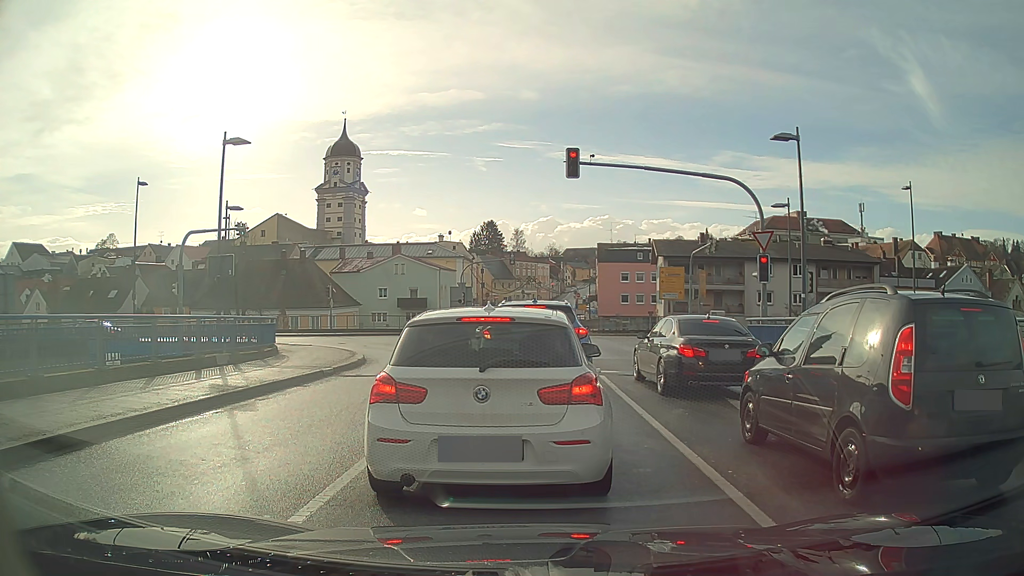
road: secondary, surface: asphalt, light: Day
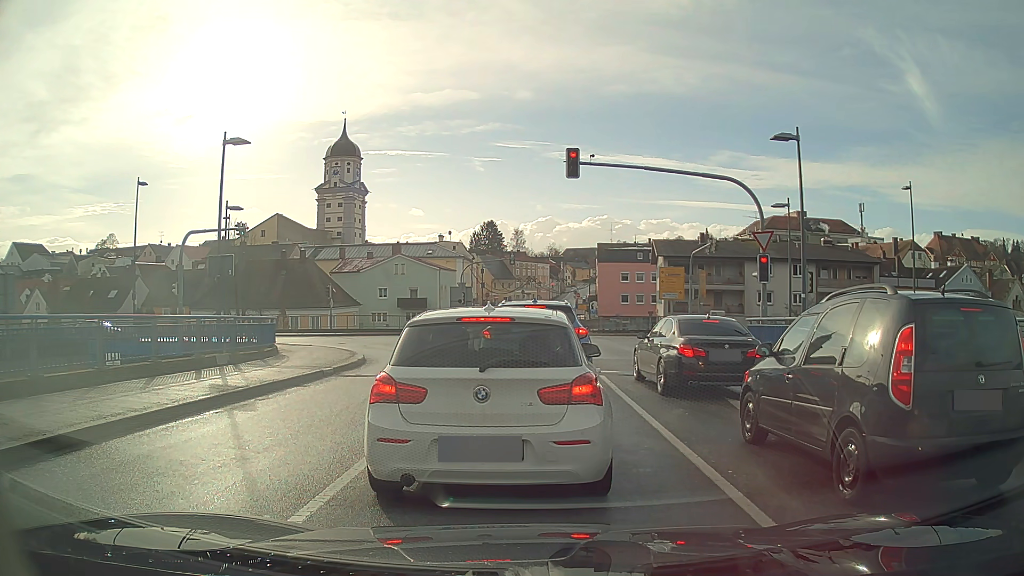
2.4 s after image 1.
(0.0, 0.0) m; 0°
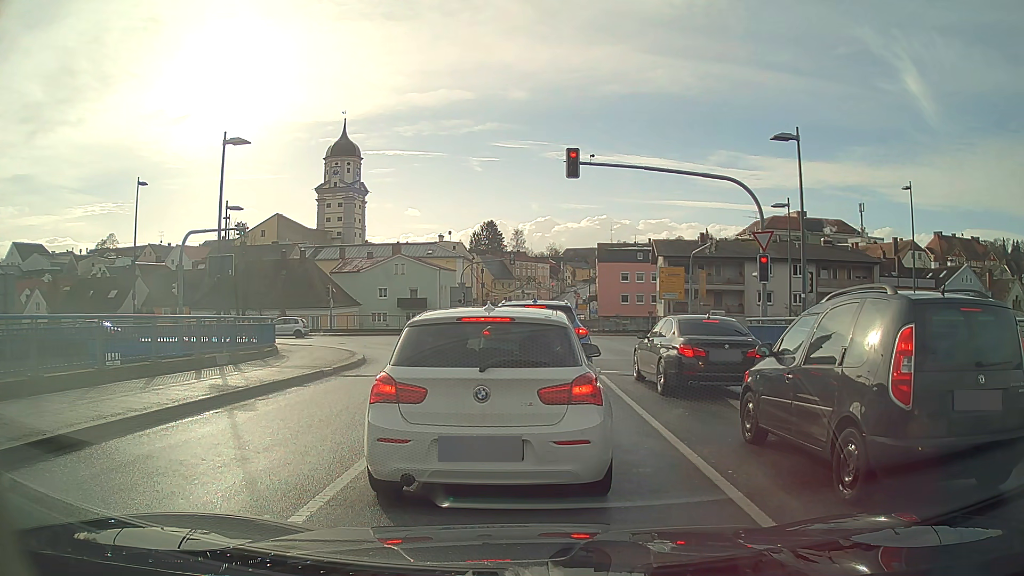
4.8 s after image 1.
(0.0, 0.0) m; 0°
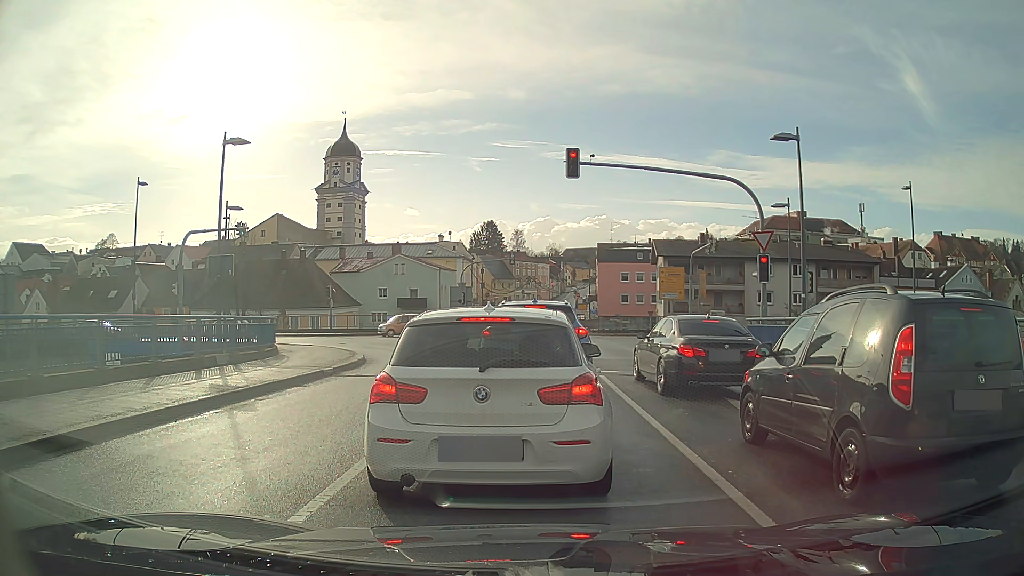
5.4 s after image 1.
(0.0, 0.0) m; 0°
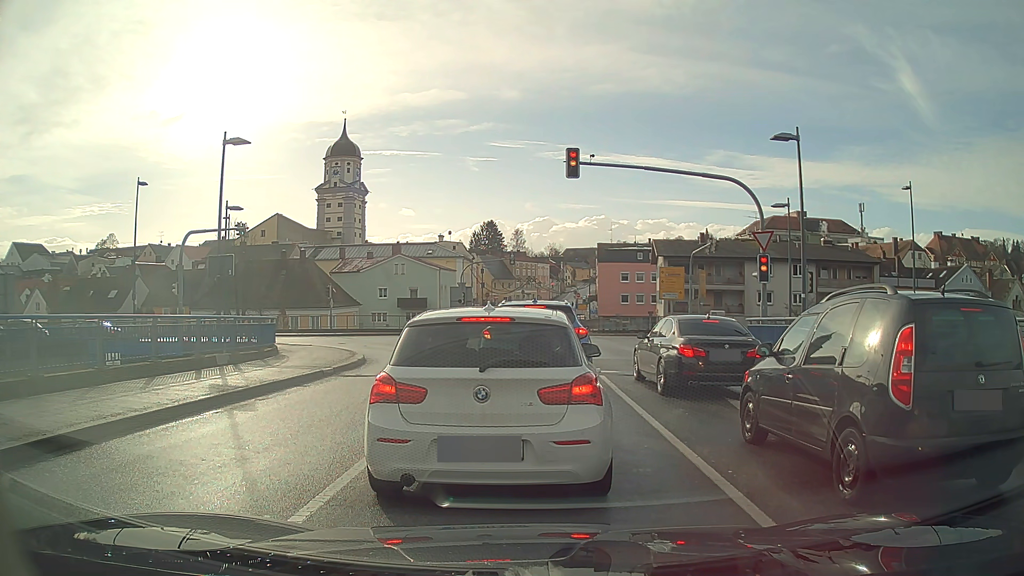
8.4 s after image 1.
(0.0, 0.0) m; 0°
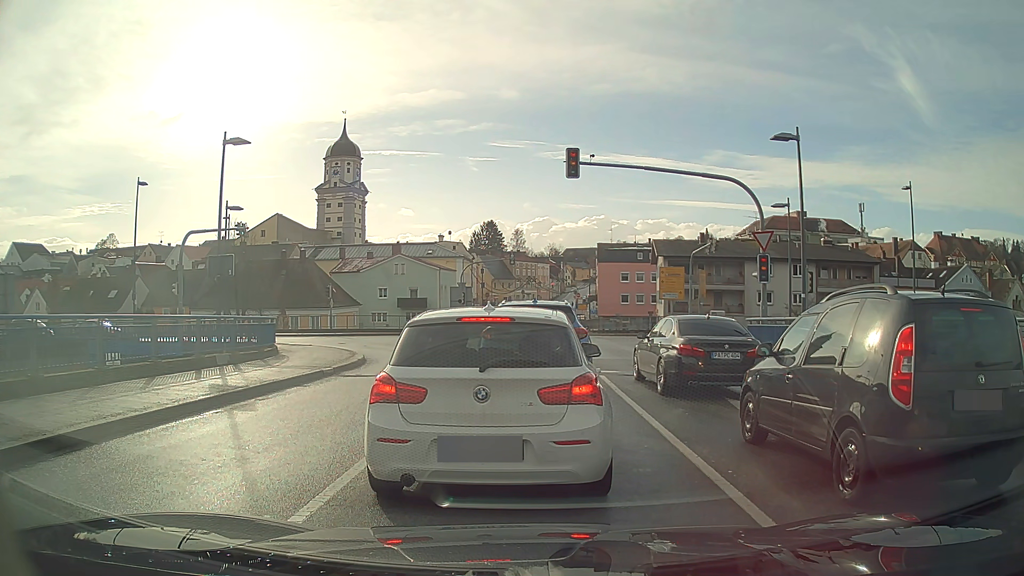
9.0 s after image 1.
(0.0, 0.0) m; 0°
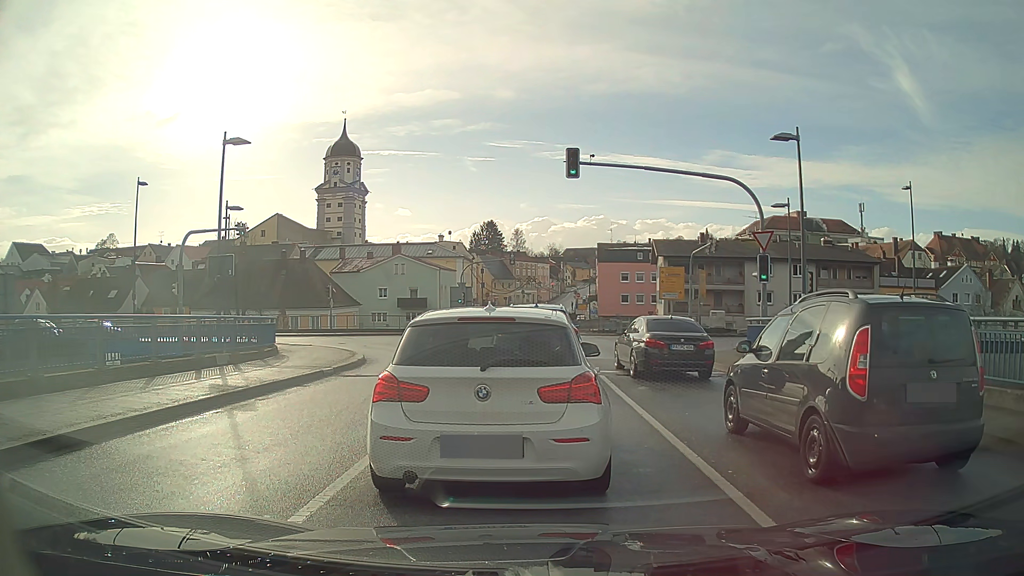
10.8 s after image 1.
(0.0, 0.0) m; 0°
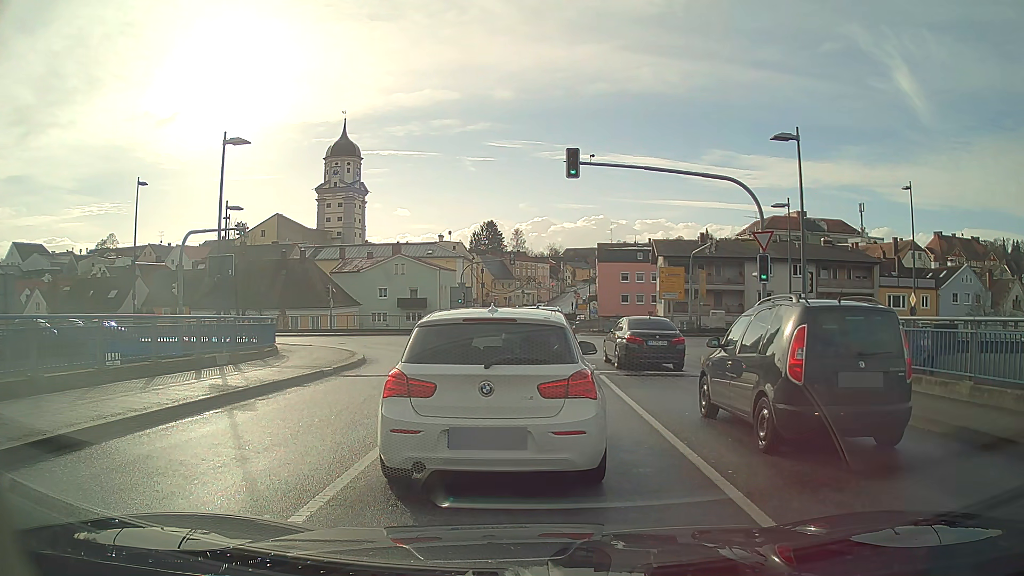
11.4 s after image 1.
(0.0, 0.0) m; 0°
